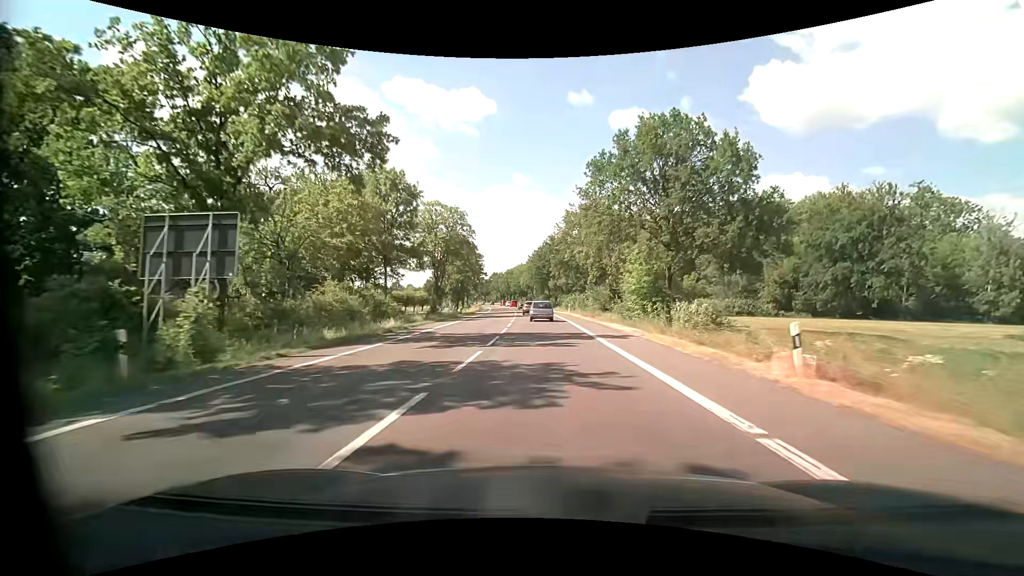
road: primary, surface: asphalt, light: Day
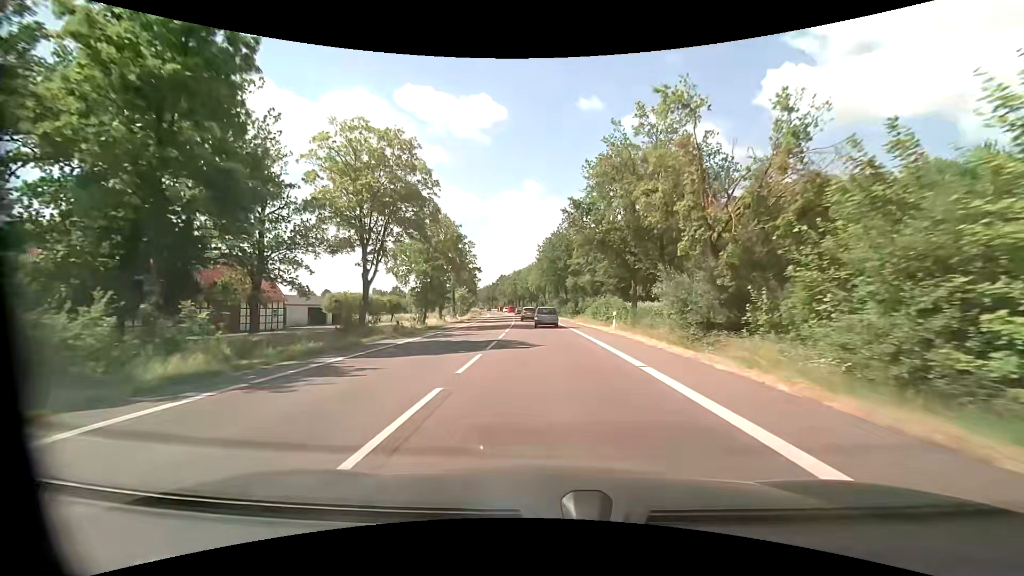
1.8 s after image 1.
(-0.4, +29.7) m; -1°
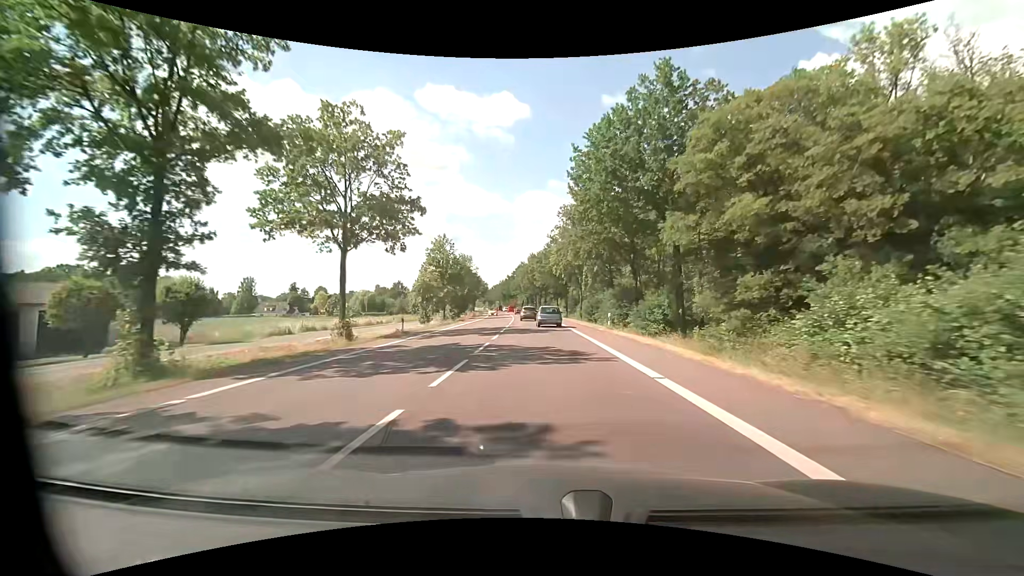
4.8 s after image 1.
(-1.5, +49.8) m; -3°
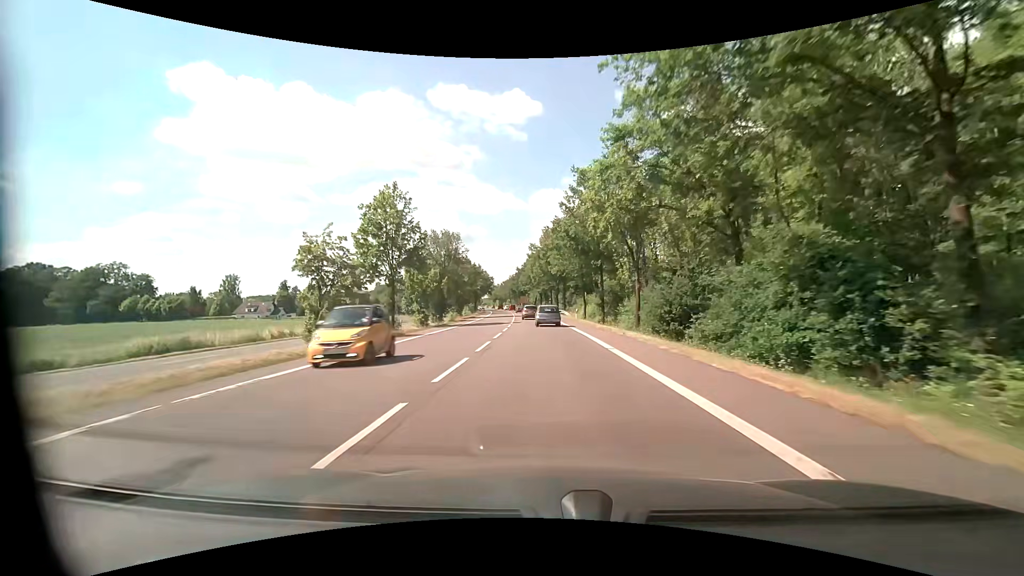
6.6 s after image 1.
(-0.6, +29.7) m; -2°
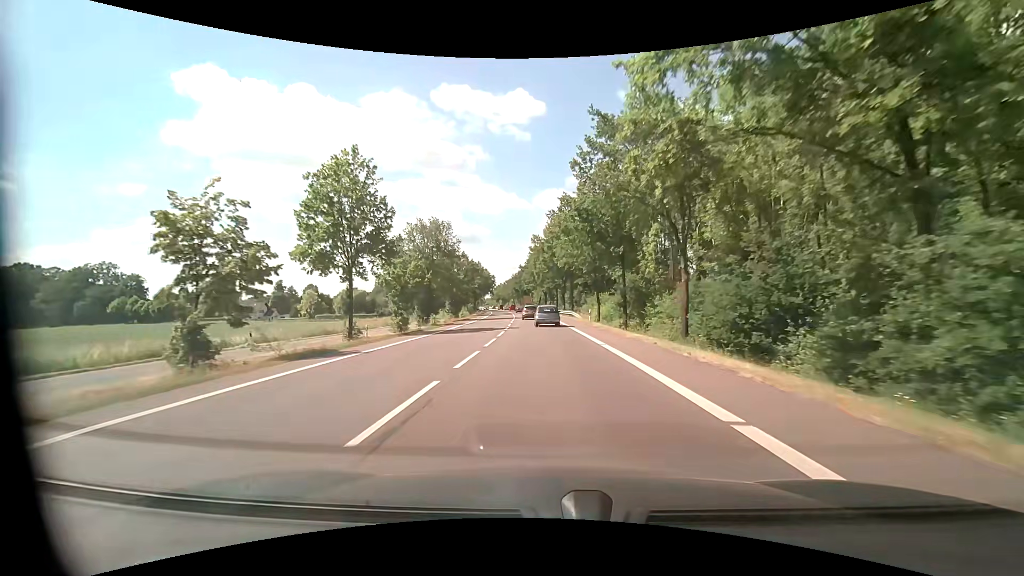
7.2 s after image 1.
(0.0, +9.9) m; 0°
(0, +10) (0, +20) (0, +30) (-1, +40) (-1, +50) (-2, +60) (-2, +70) (-3, +80) (-4, +90) (-5, +100) m
